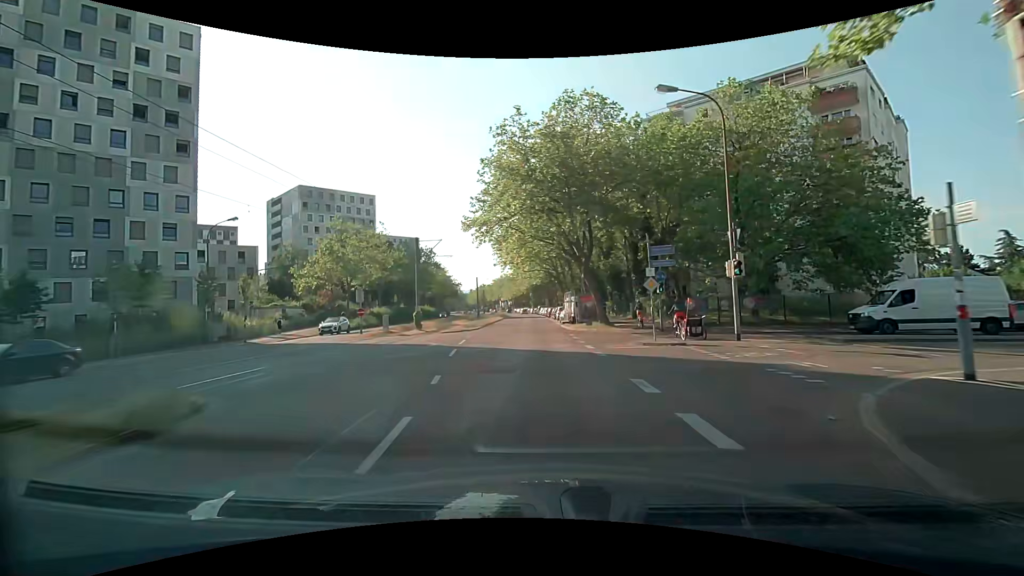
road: tertiary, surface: asphalt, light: Day
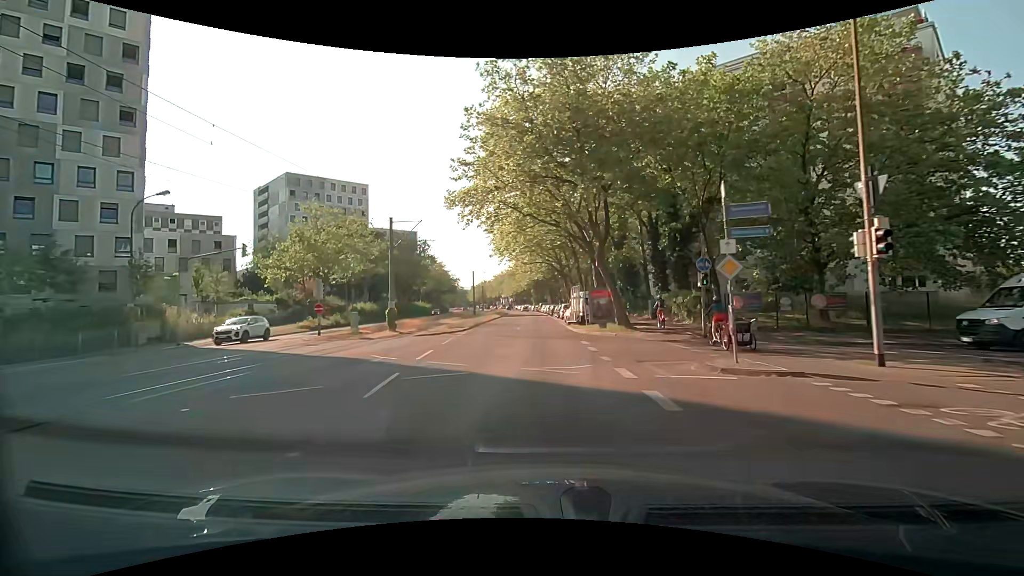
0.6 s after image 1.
(0.0, +7.4) m; 0°
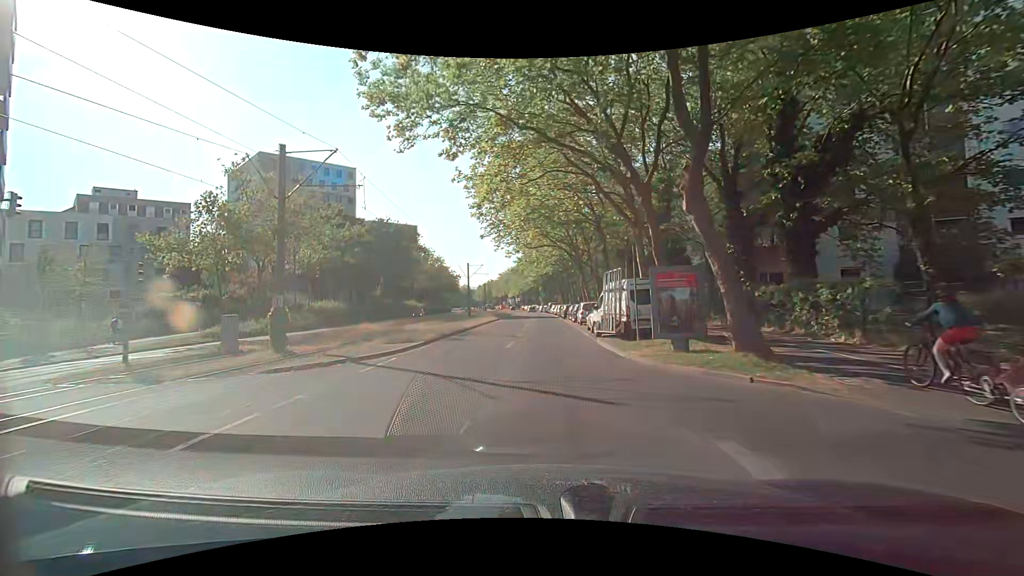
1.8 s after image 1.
(-0.2, +14.8) m; -1°
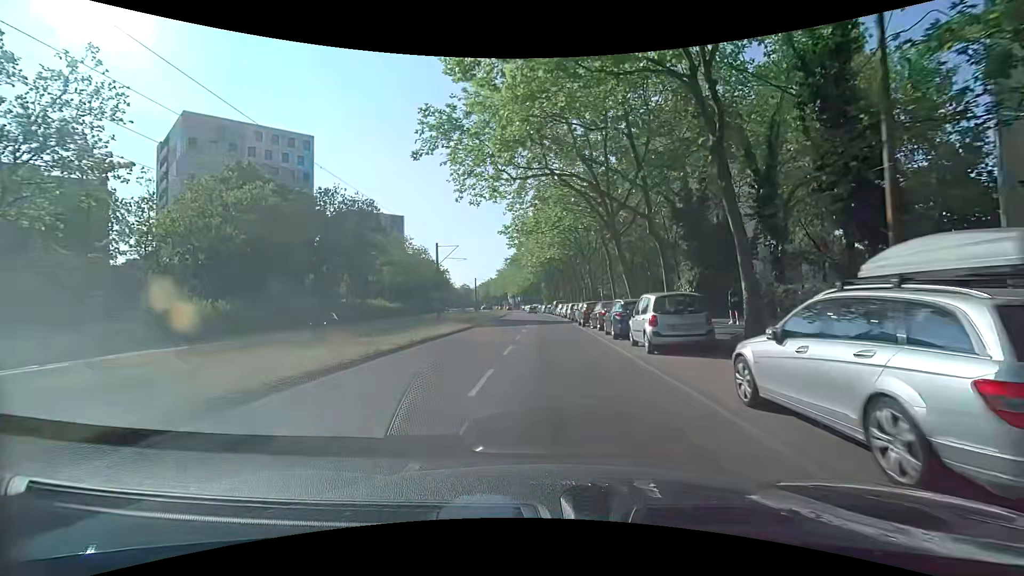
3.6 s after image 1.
(-0.1, +21.5) m; -1°
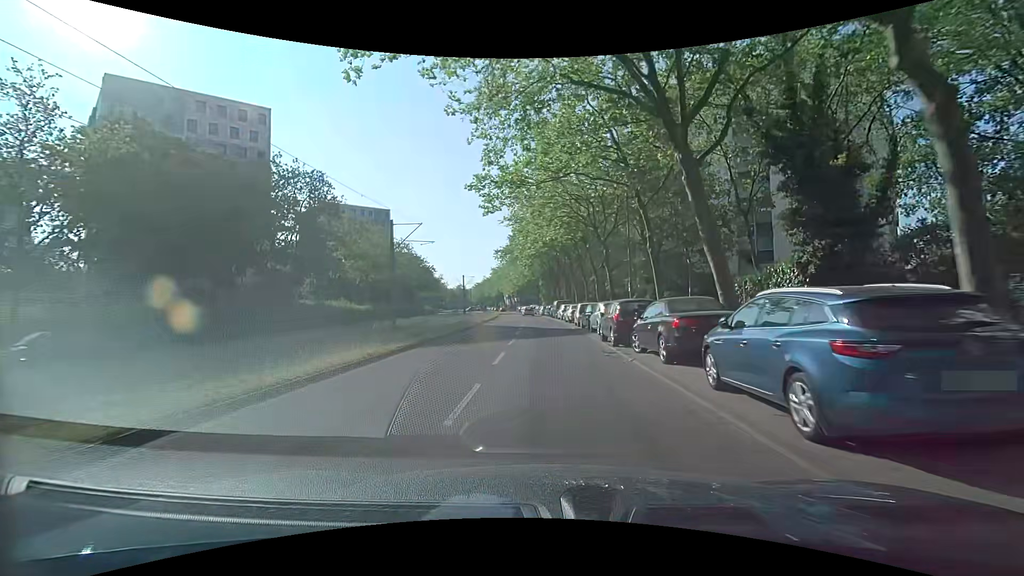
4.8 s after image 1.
(0.0, +13.5) m; 0°
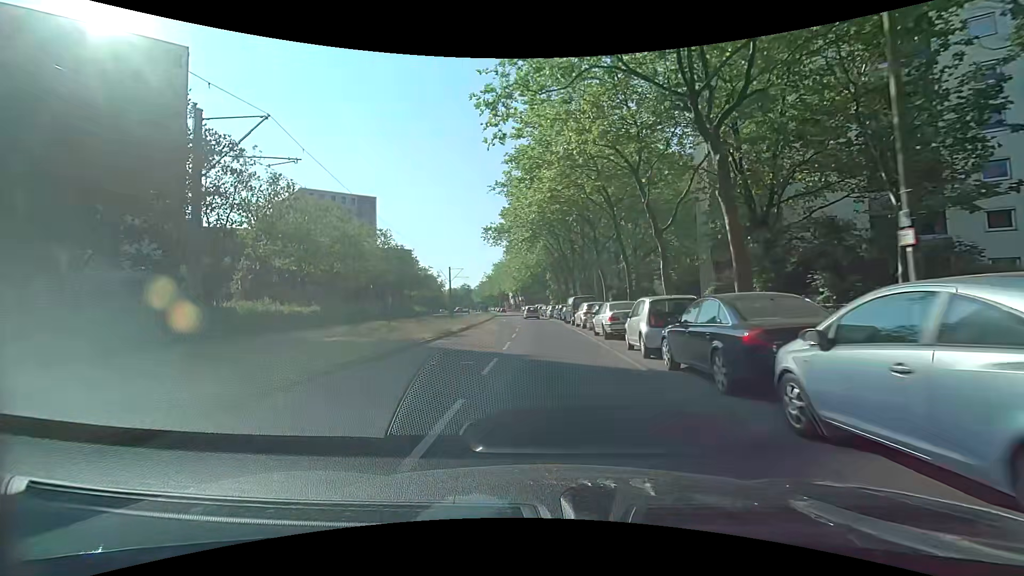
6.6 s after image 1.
(+0.1, +19.4) m; 0°
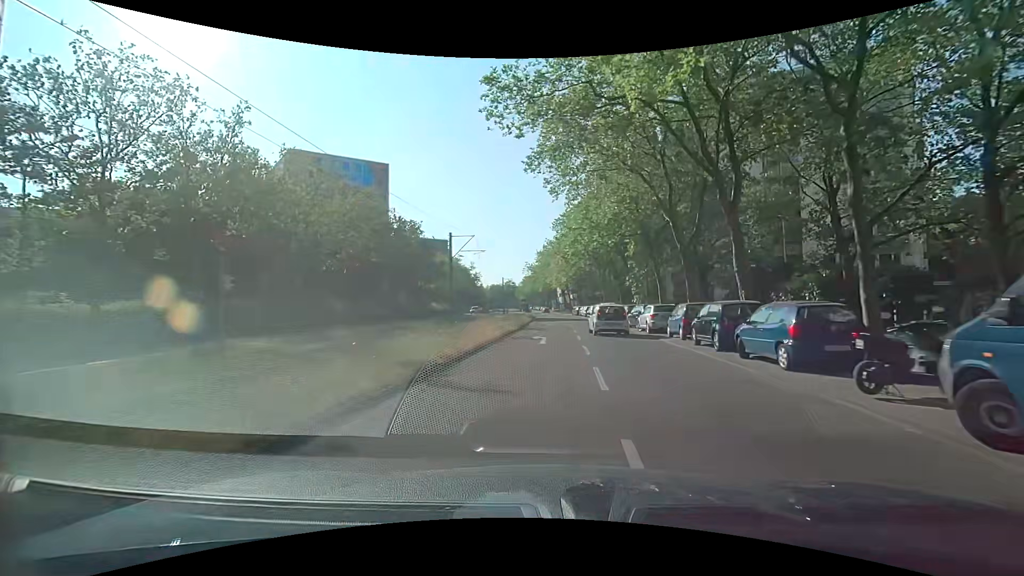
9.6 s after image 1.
(-2.4, +31.7) m; -6°
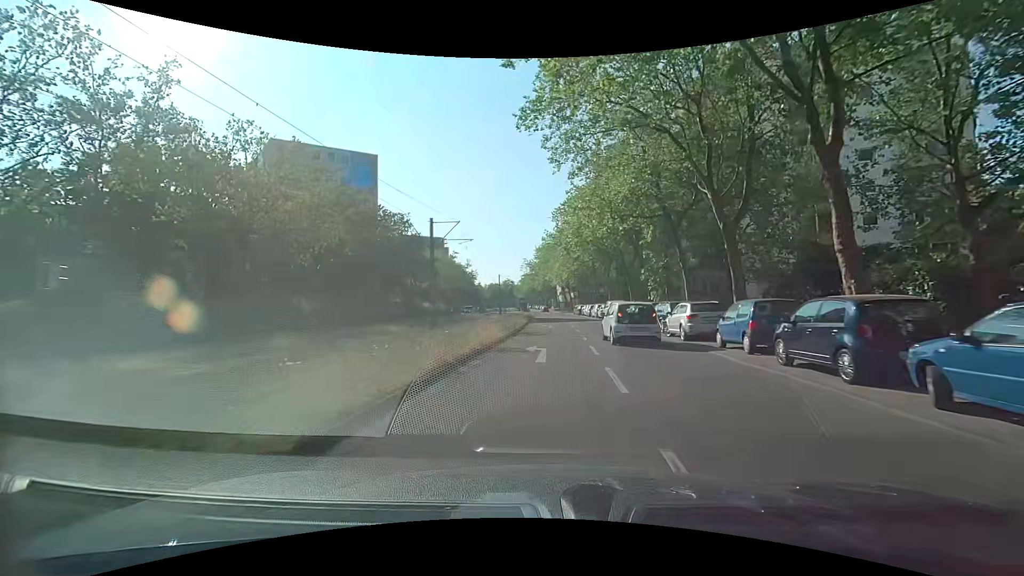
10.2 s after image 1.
(0.0, +6.3) m; 0°
